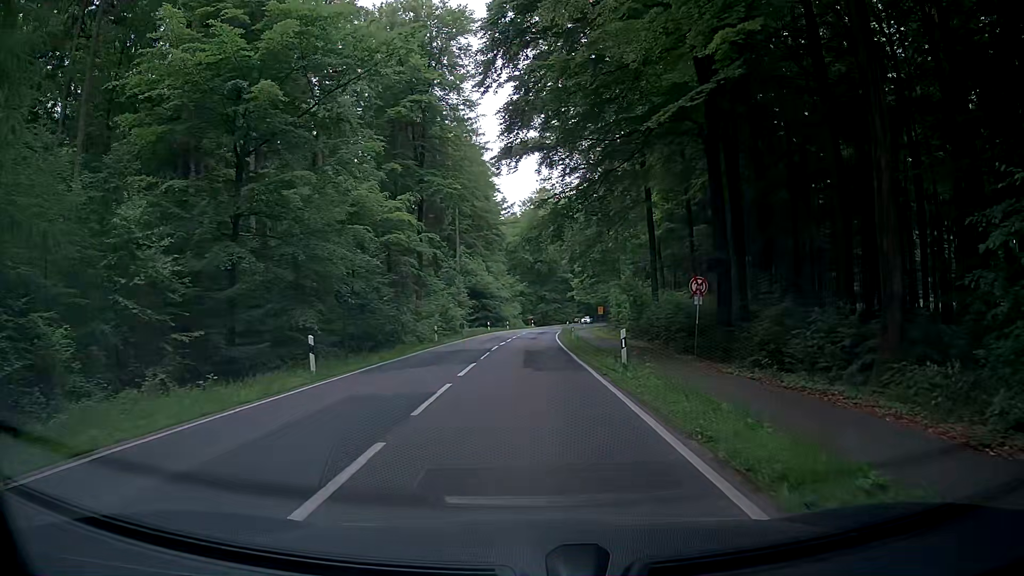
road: tertiary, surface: asphalt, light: Day
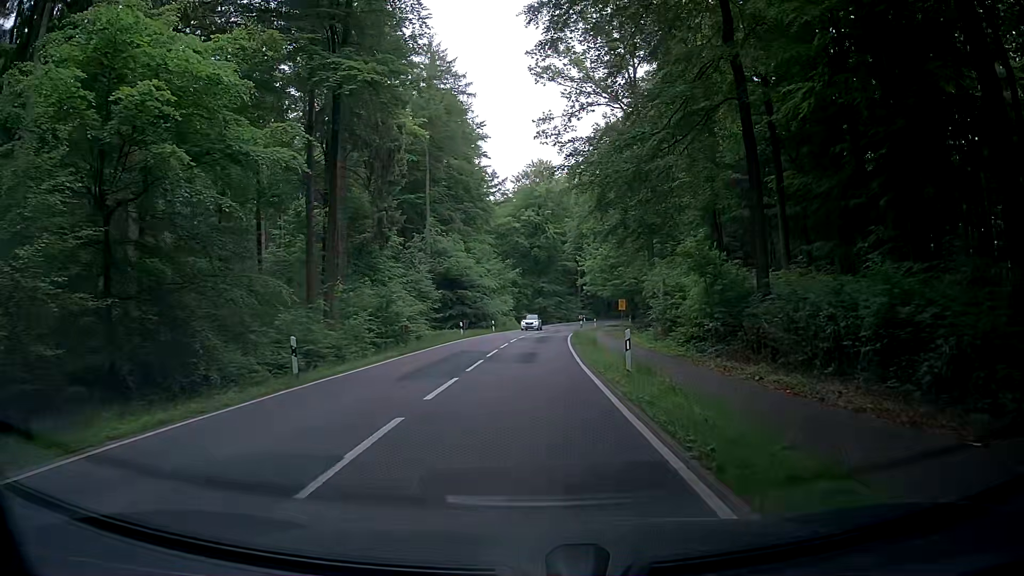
(-0.3, +22.8) m; -1°
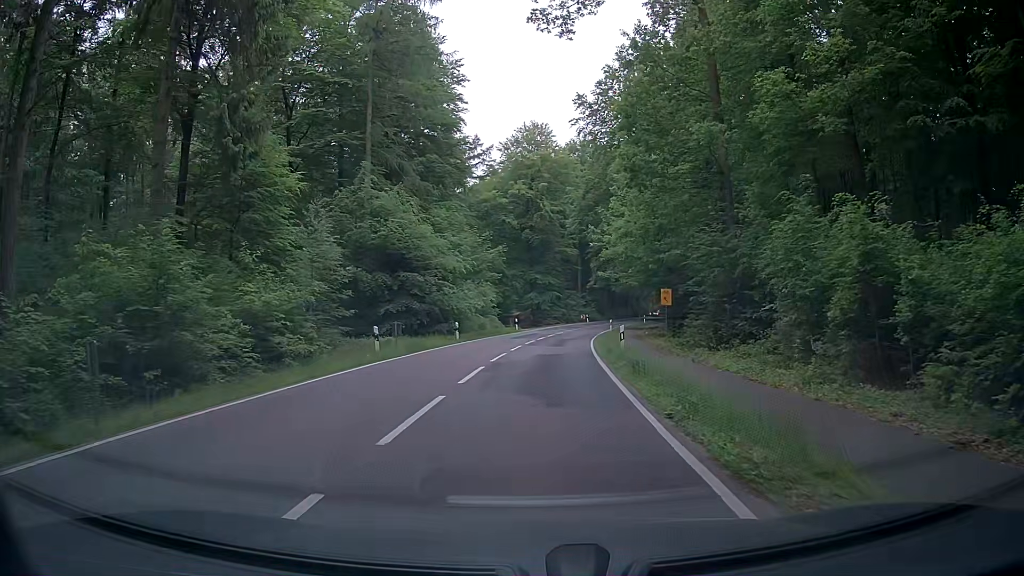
(+0.1, +22.6) m; +2°
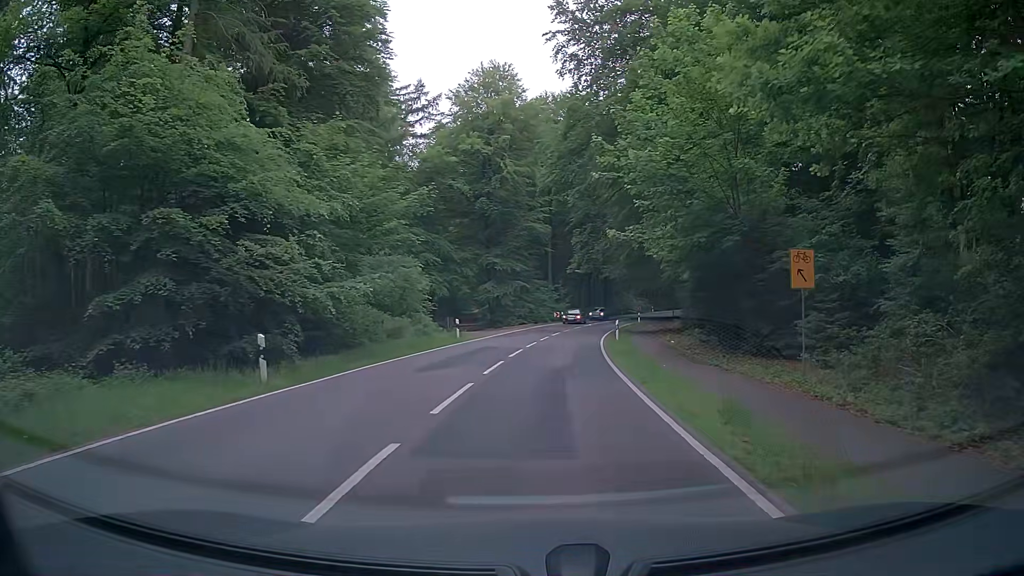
(-0.1, +22.5) m; +3°
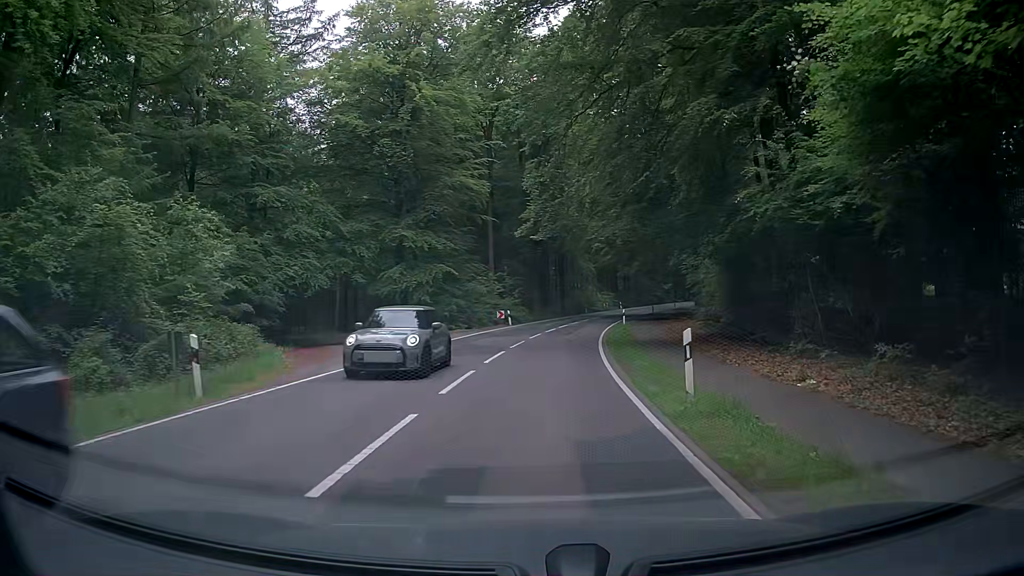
(+0.8, +22.7) m; +6°
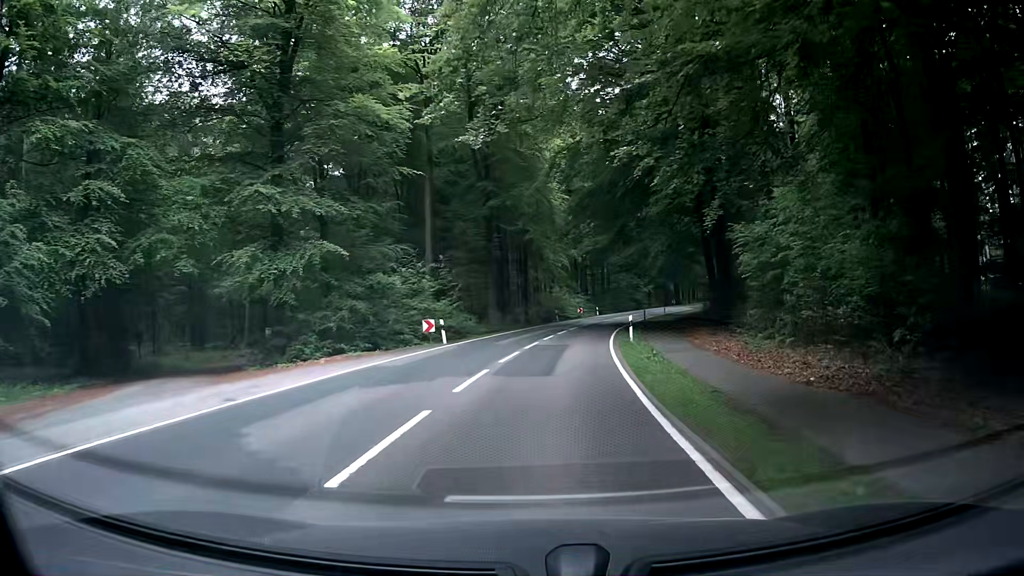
(-0.3, +18.0) m; +1°
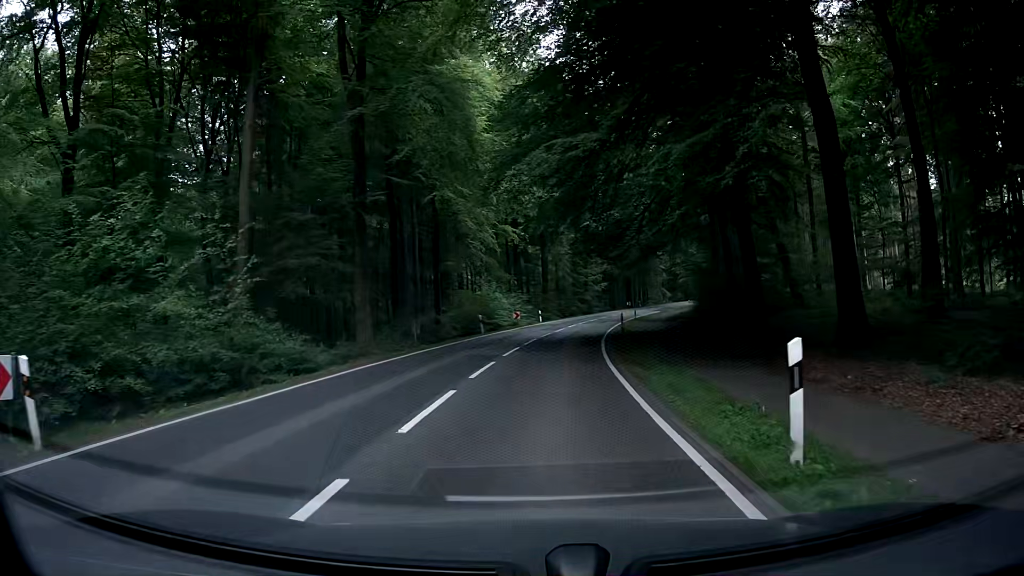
(+1.1, +22.2) m; +5°
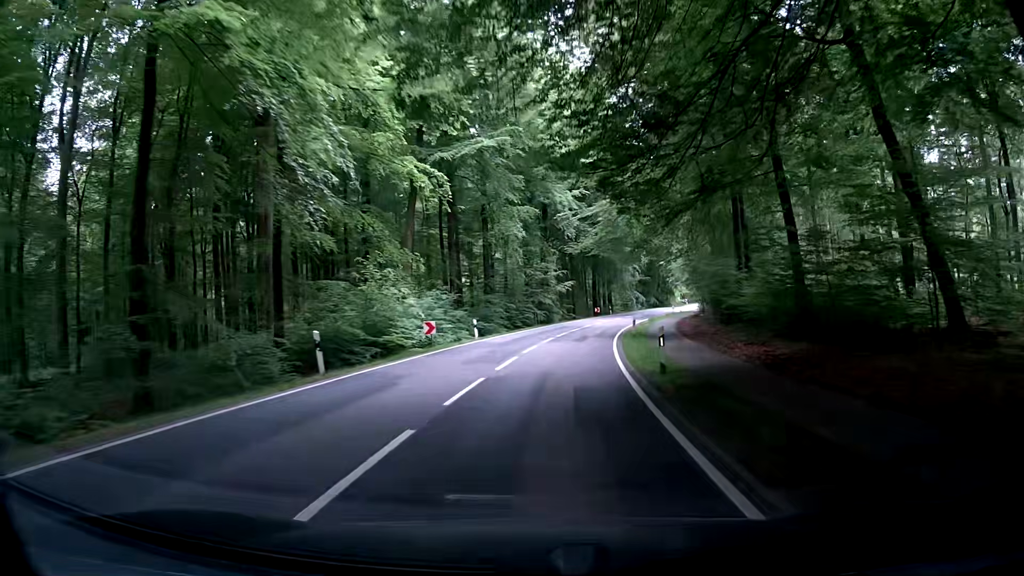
(+1.0, +22.3) m; +2°
(0, +10) (+1, +20) (+3, +30) (+5, +40) (+7, +49) (+10, +59) (+13, +68) (+17, +78) (+21, +87) (+25, +96) m
